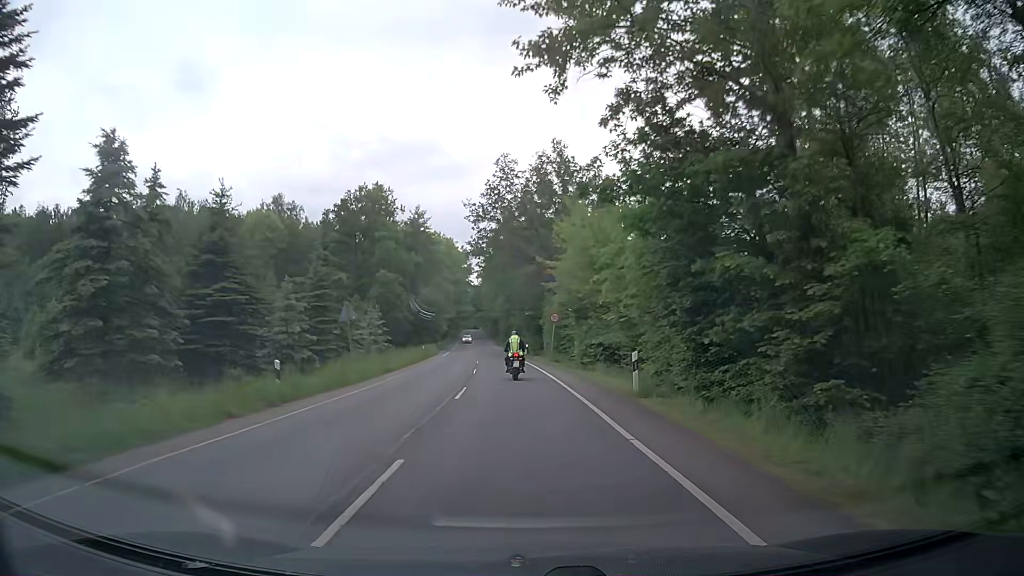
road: secondary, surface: asphalt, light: Day
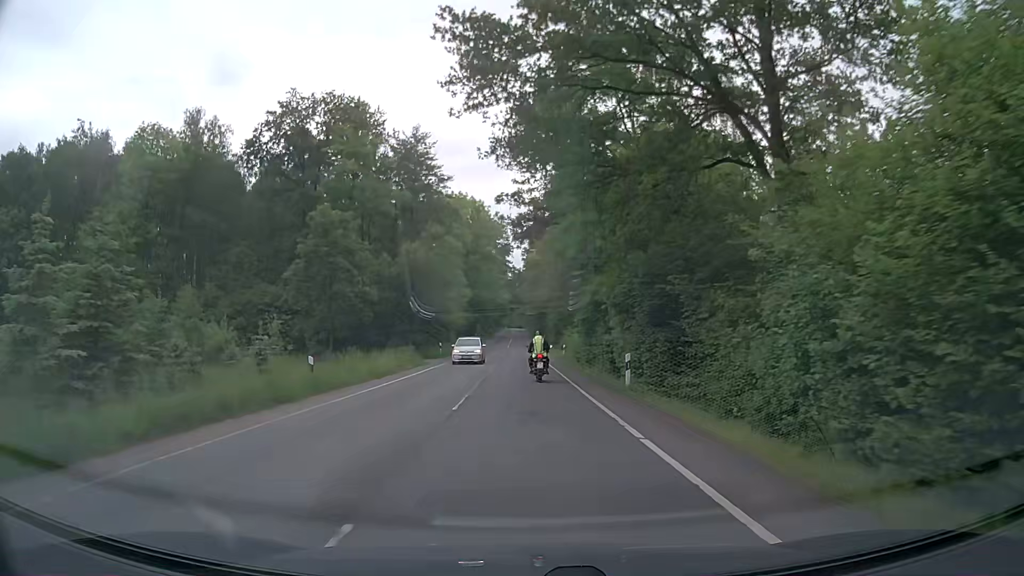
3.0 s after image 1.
(-1.7, +39.0) m; -4°
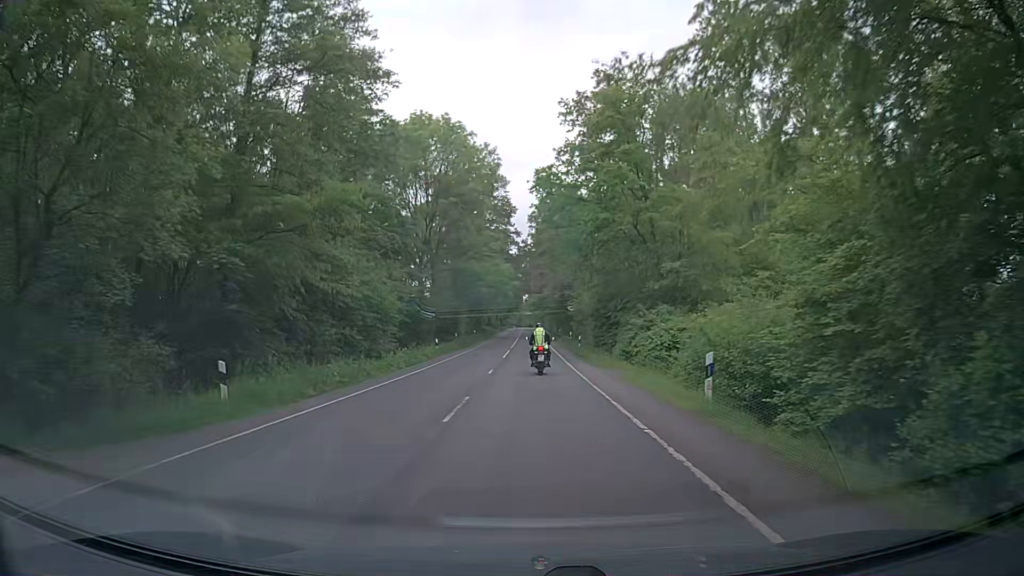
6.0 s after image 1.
(-0.2, +38.5) m; -1°
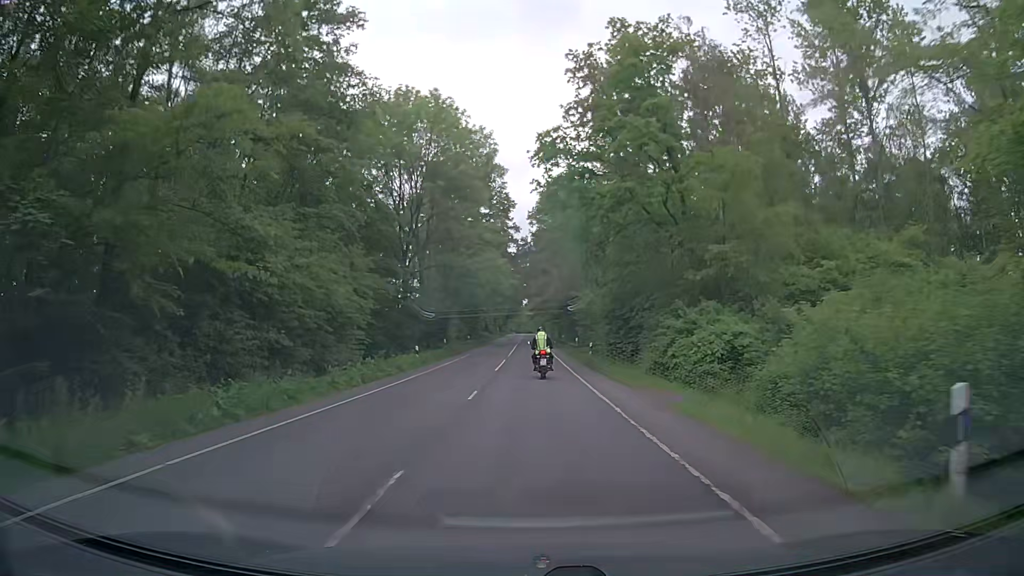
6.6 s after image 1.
(0.0, +7.6) m; 0°
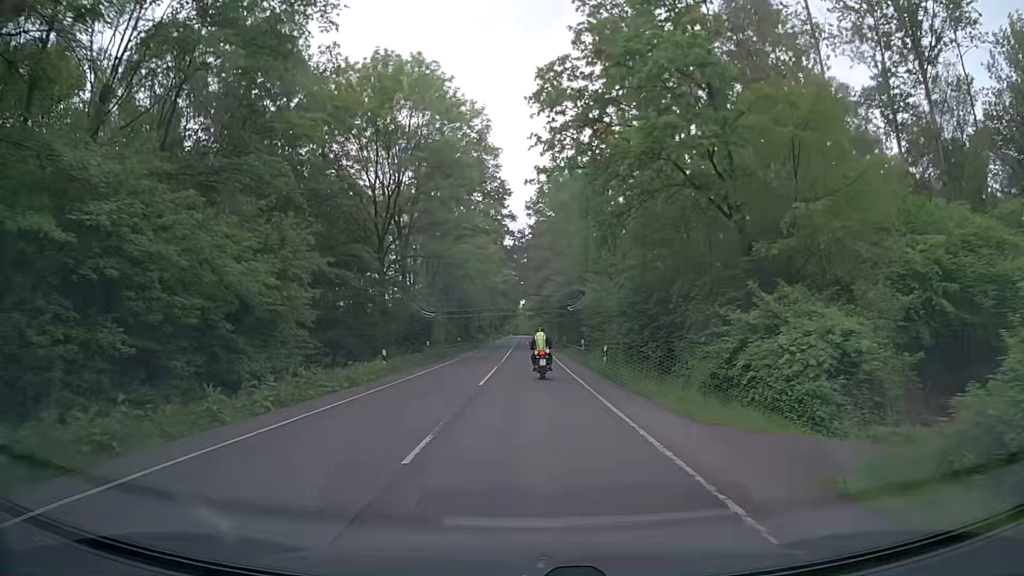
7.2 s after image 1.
(0.0, +7.6) m; 0°
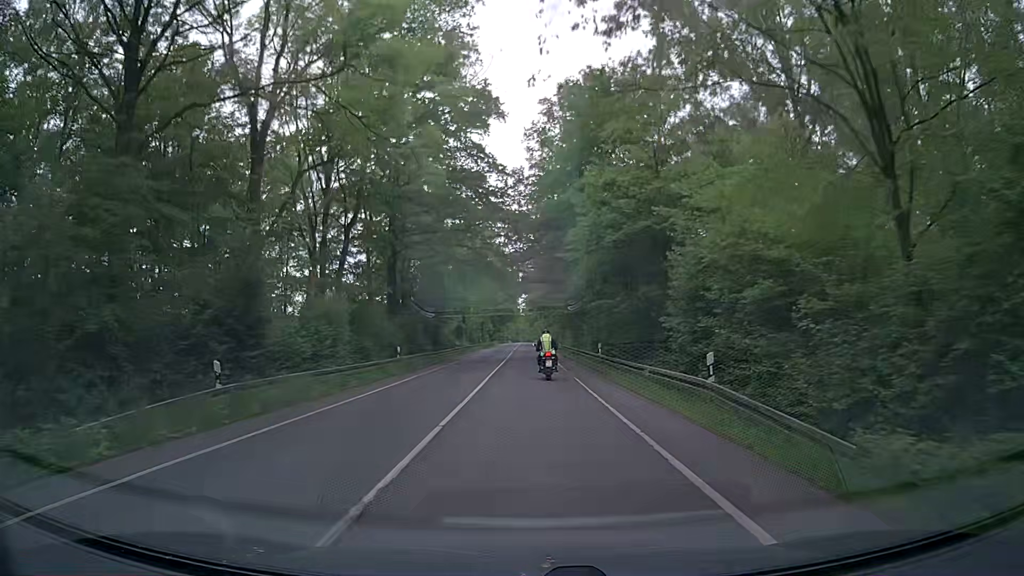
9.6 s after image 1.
(-0.1, +30.0) m; 0°
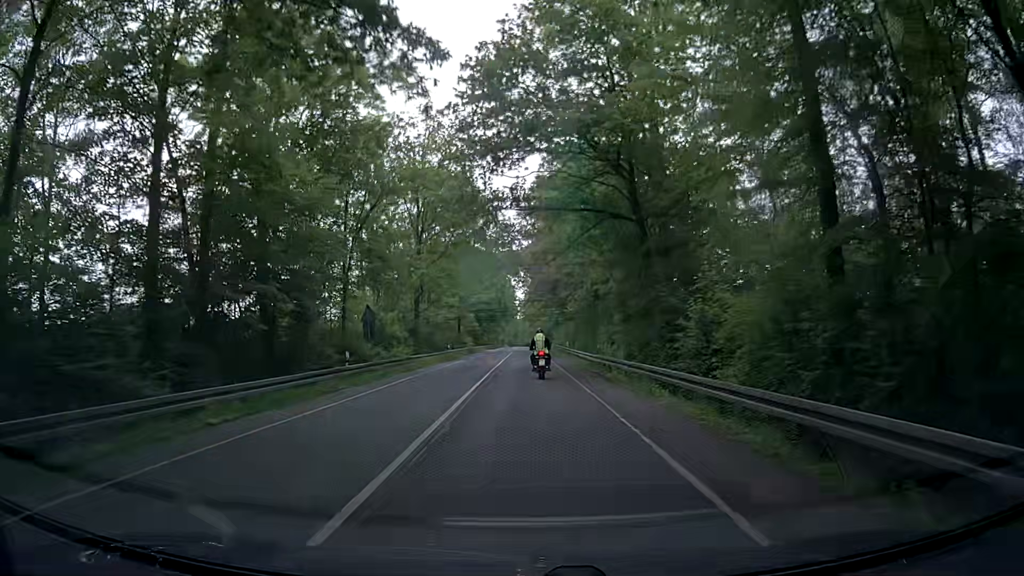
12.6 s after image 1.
(0.0, +37.3) m; 0°
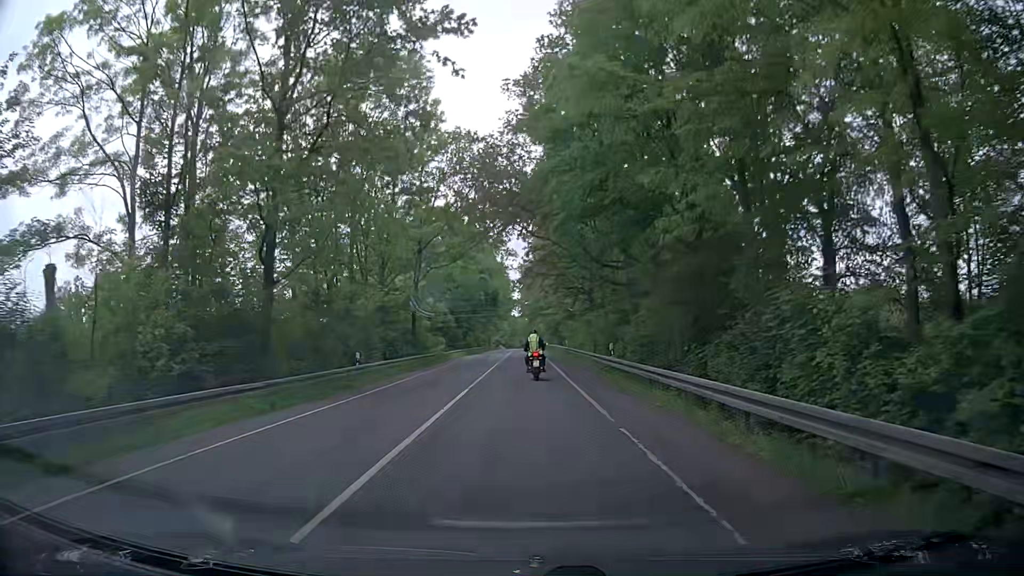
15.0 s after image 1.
(-0.2, +30.0) m; -2°
(0, +10) (0, +20) (+1, +30) (+1, +40) (+1, +50) (+1, +60) (+1, +70) (+2, +80) (+2, +90) (+2, +100) m
